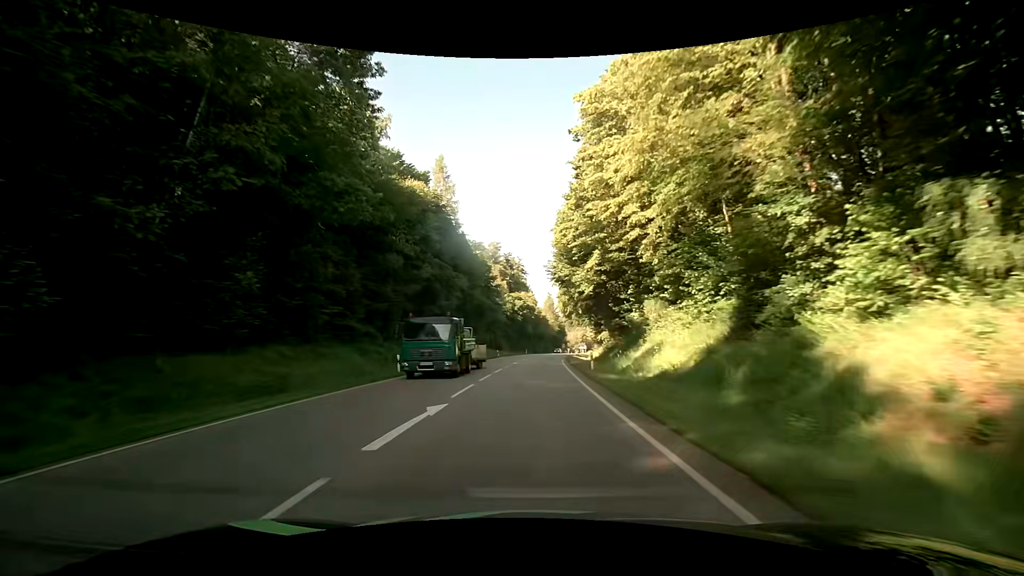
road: secondary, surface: asphalt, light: Day
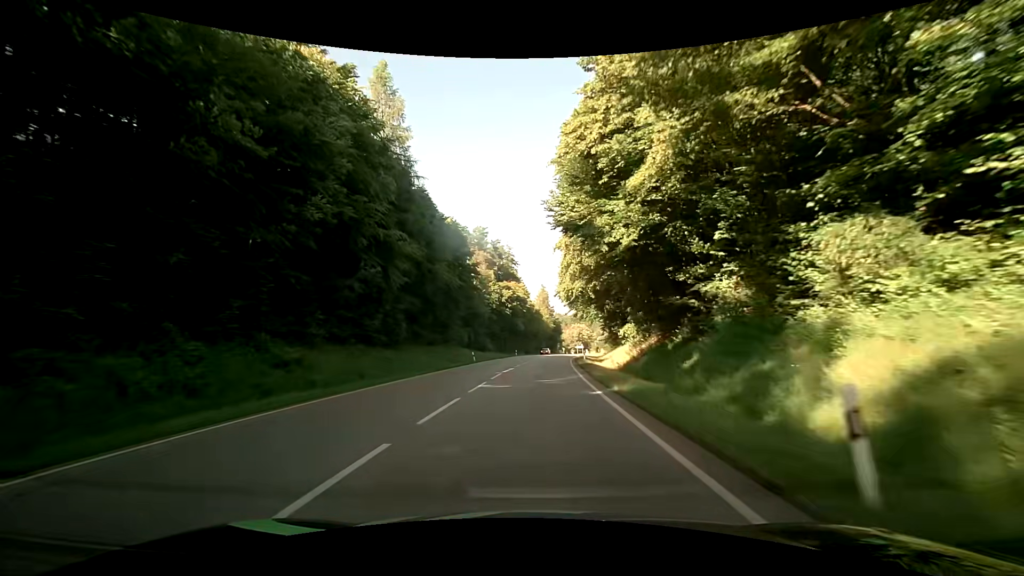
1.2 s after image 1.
(+0.5, +21.9) m; +3°
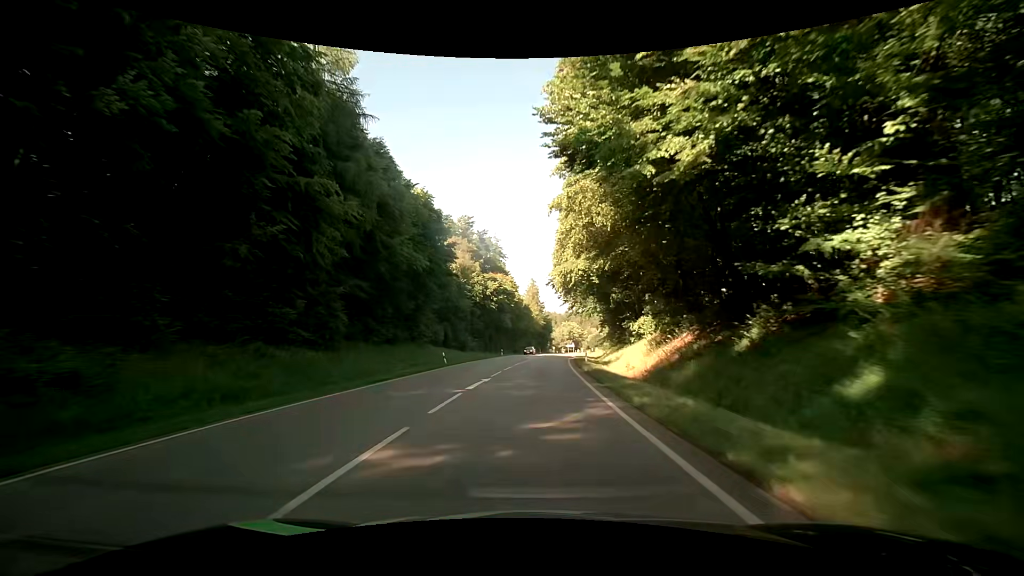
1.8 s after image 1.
(-0.1, +10.9) m; 0°
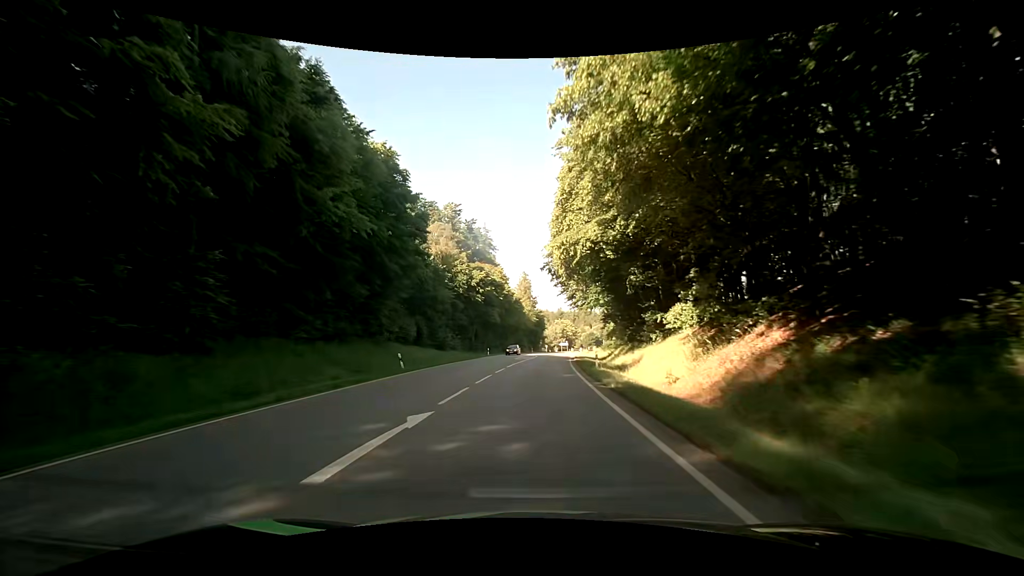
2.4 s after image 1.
(+0.1, +10.7) m; +1°
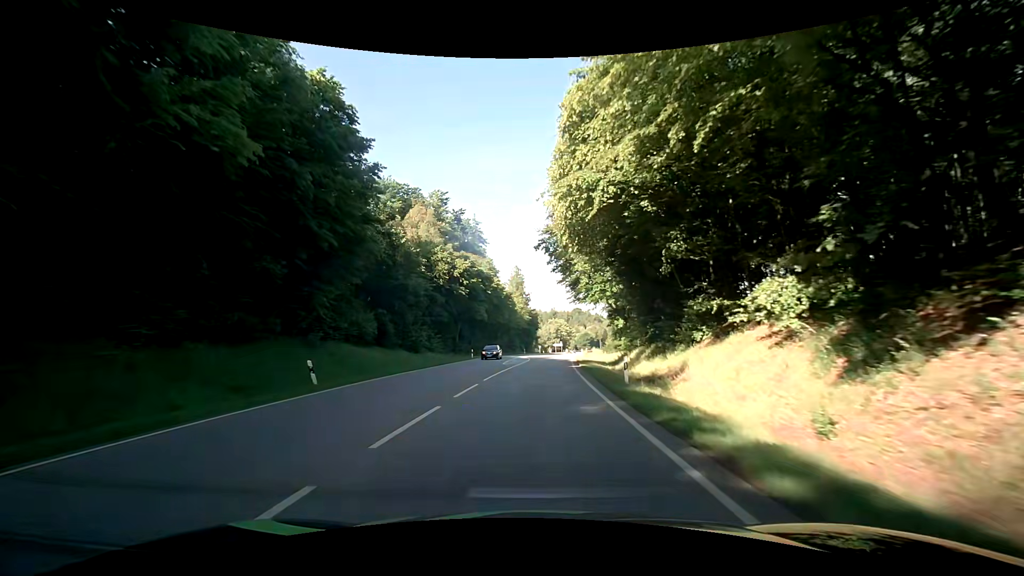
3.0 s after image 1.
(+0.1, +10.5) m; +1°
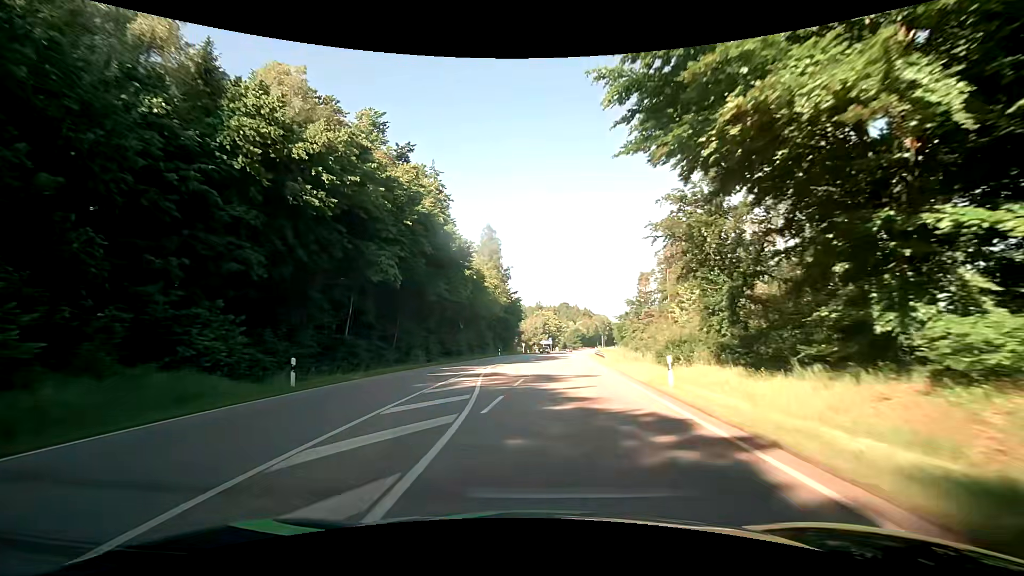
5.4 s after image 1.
(+0.7, +40.1) m; +2°
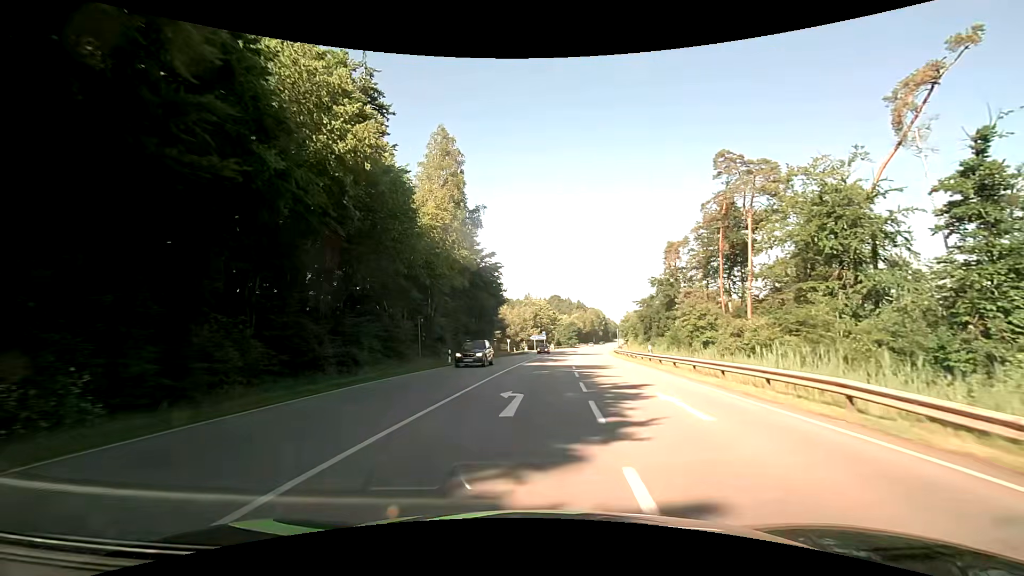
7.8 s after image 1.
(+0.2, +37.1) m; +1°
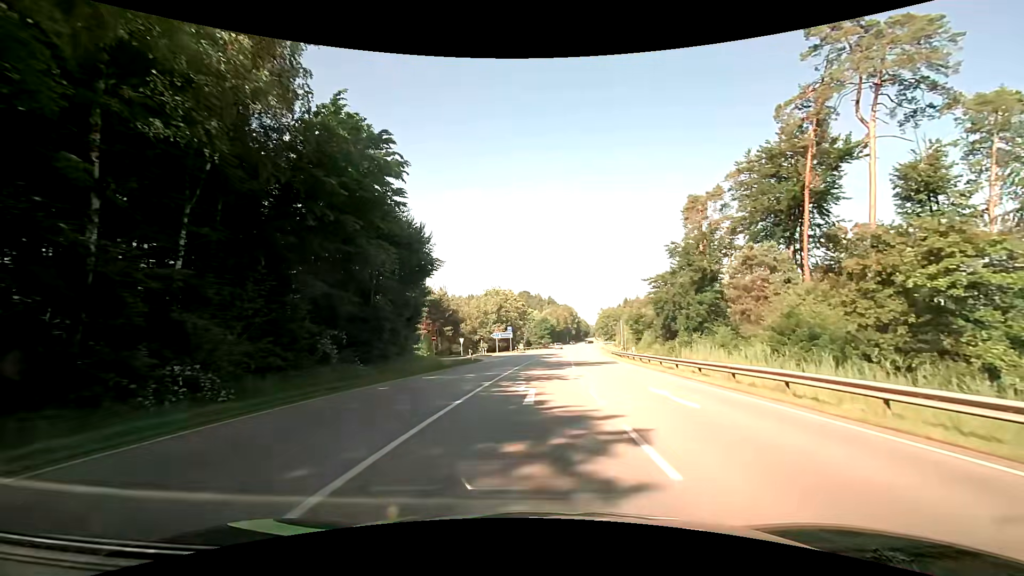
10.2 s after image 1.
(+1.2, +32.6) m; +4°
